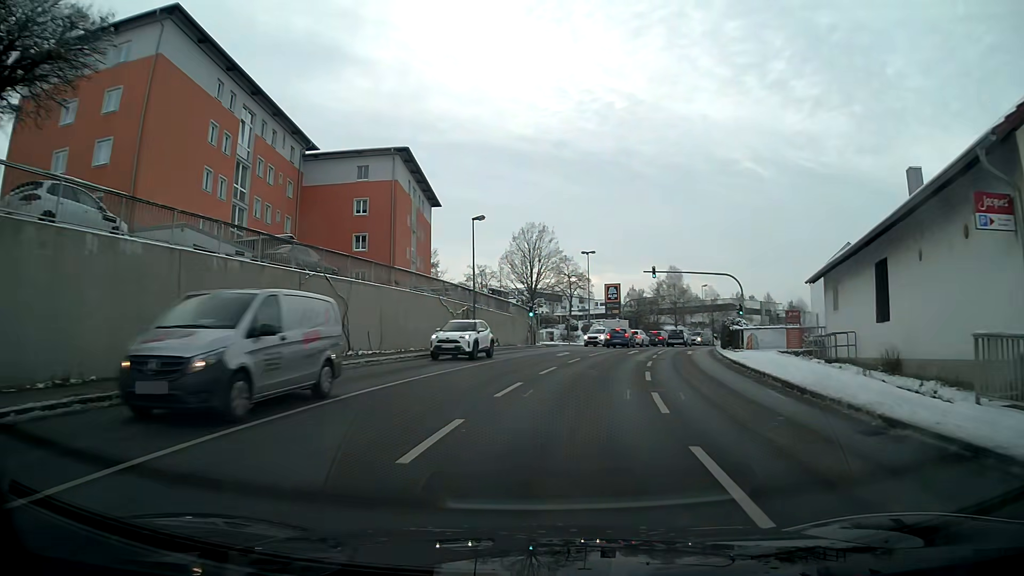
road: tertiary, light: Day
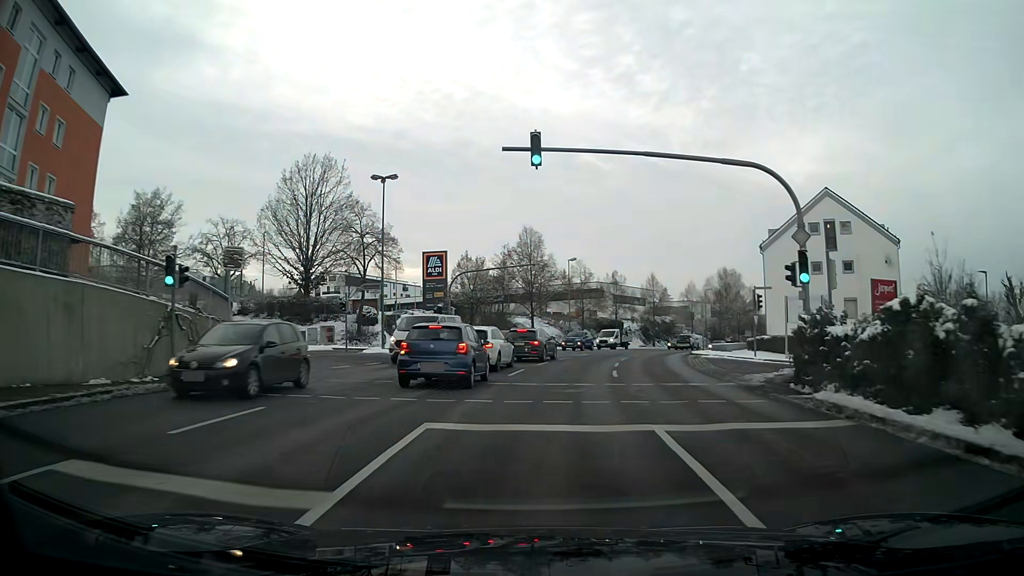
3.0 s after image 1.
(+4.8, +35.3) m; +14°
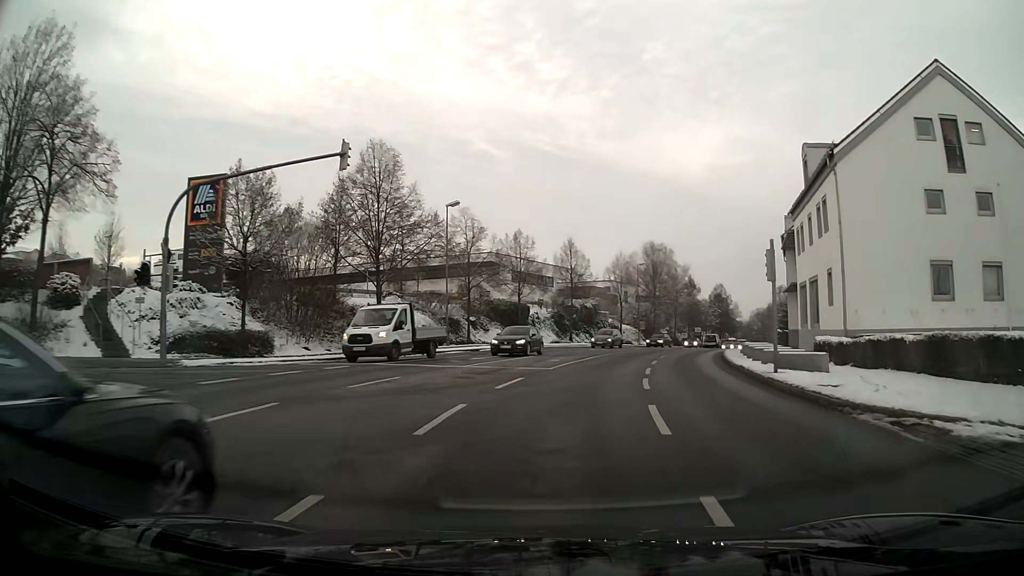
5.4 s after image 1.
(+2.4, +29.3) m; +10°
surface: asphalt
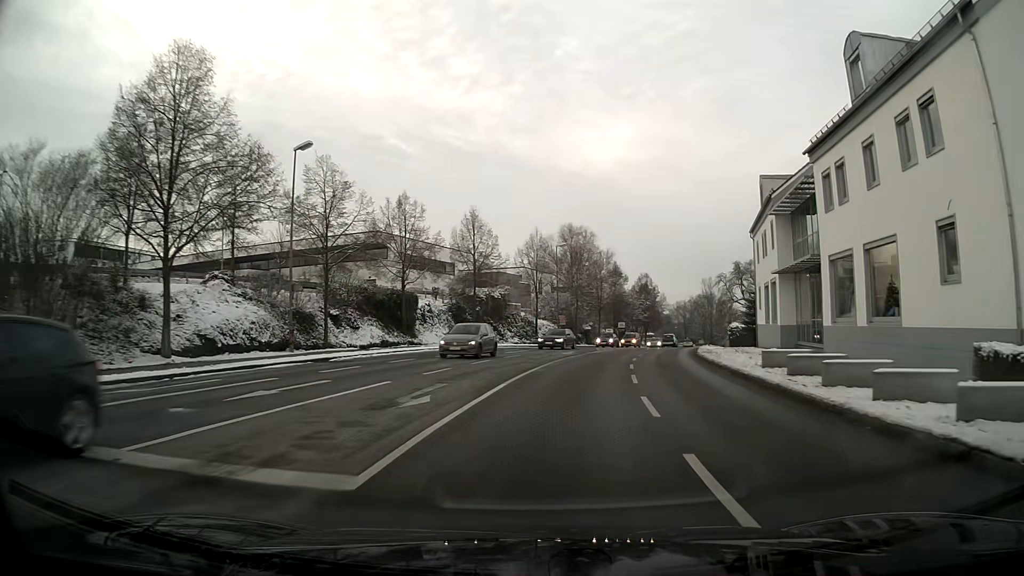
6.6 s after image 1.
(+1.0, +15.4) m; +7°
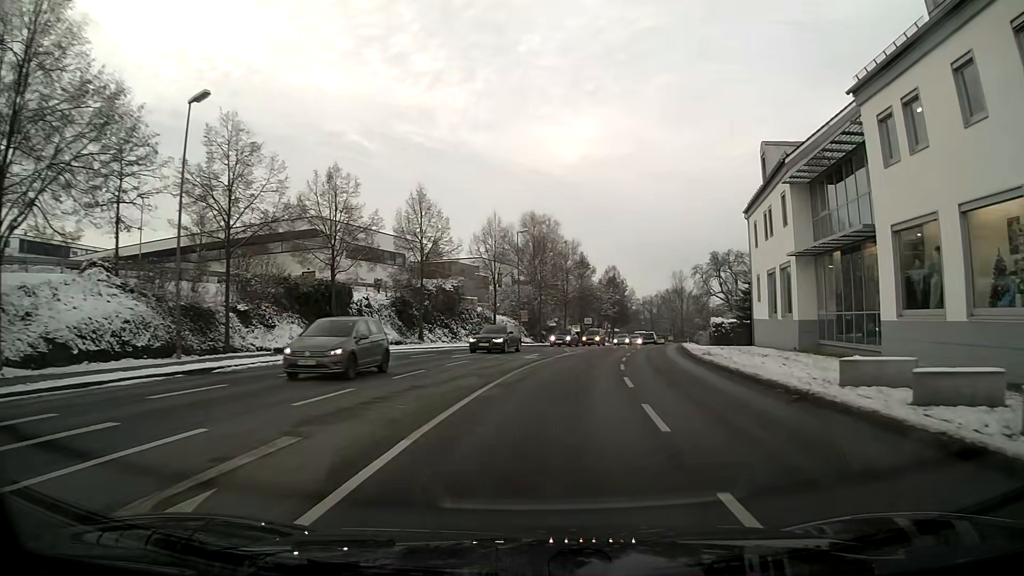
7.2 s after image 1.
(+0.2, +7.8) m; +3°
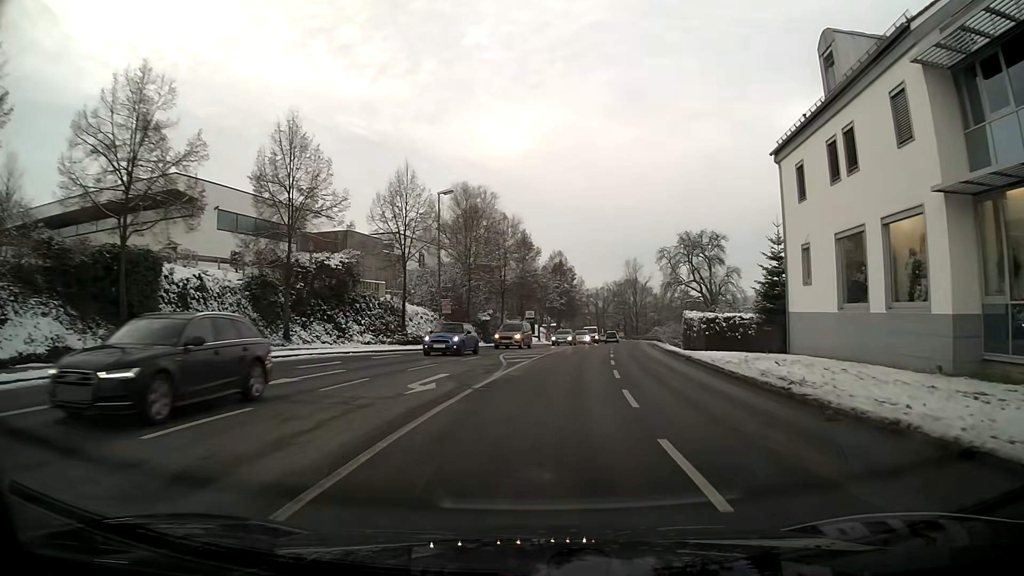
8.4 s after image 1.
(+0.7, +15.8) m; +5°
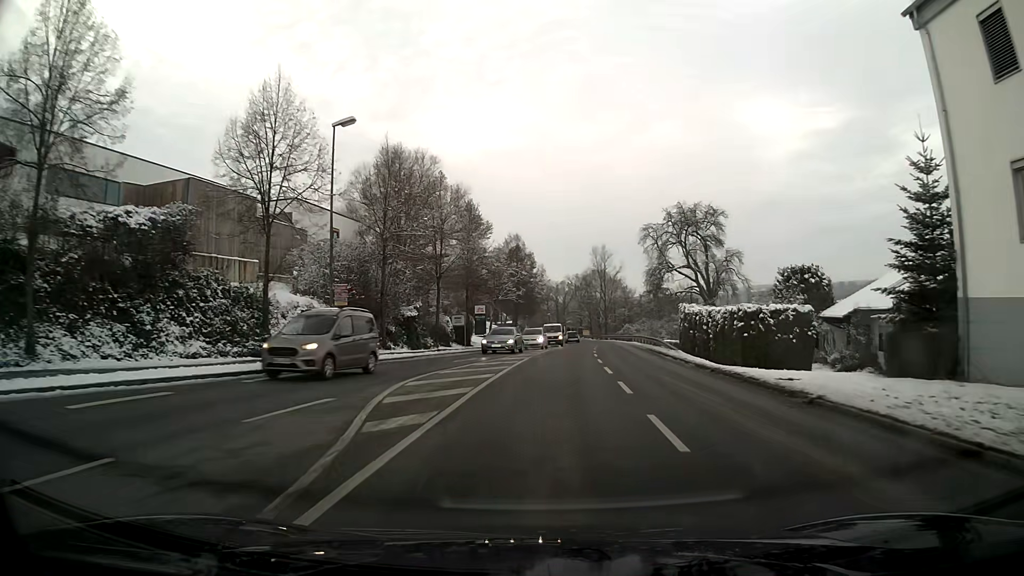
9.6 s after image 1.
(+0.5, +15.9) m; +3°
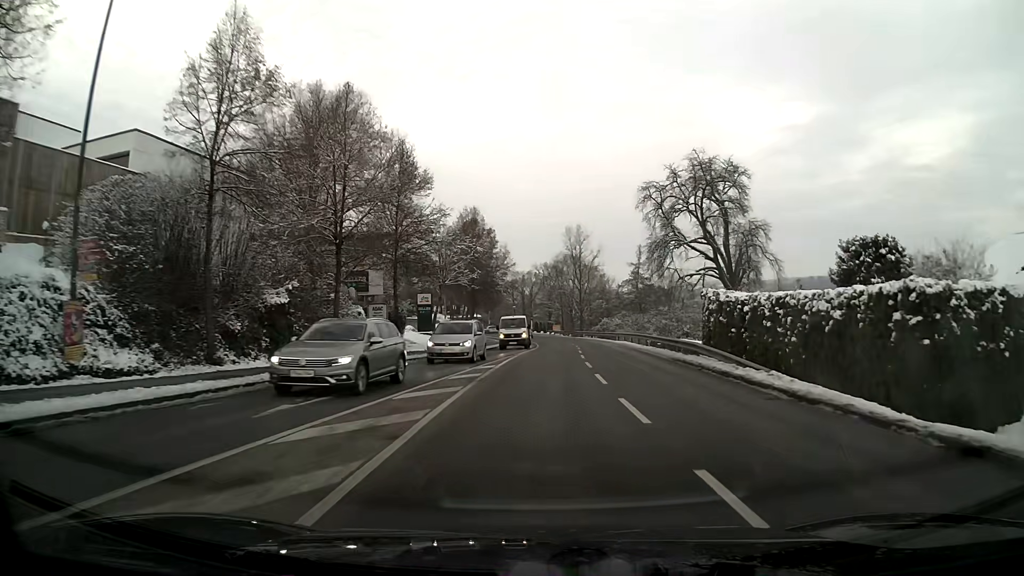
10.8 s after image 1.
(+0.4, +16.0) m; +3°
